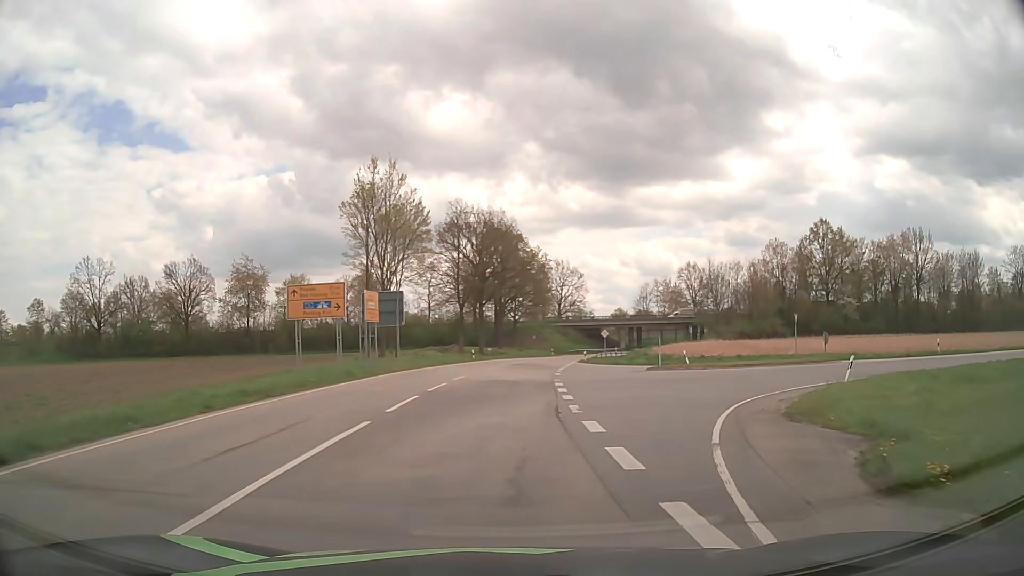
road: tertiary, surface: asphalt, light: Day
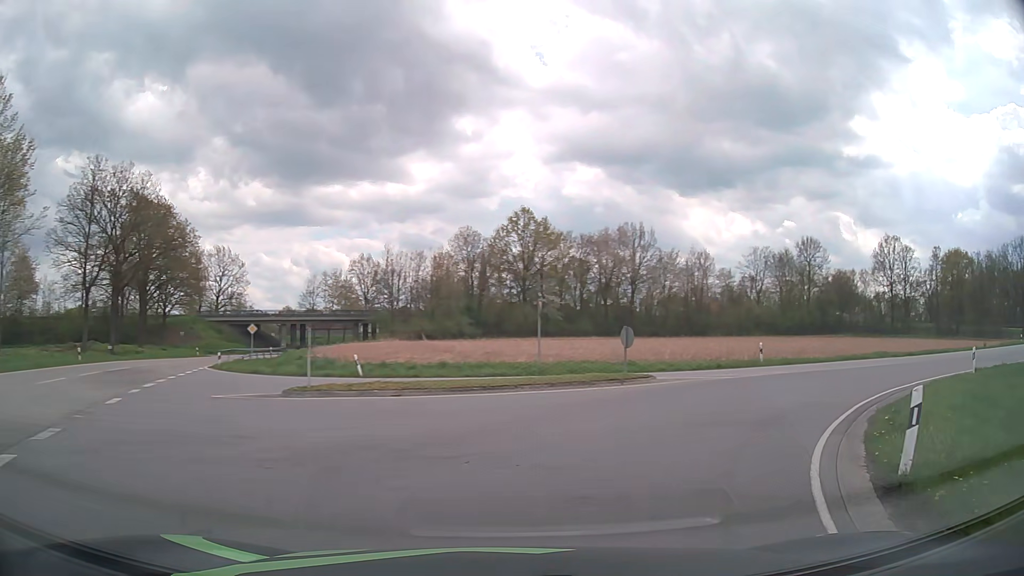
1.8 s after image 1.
(+3.2, +15.7) m; +27°
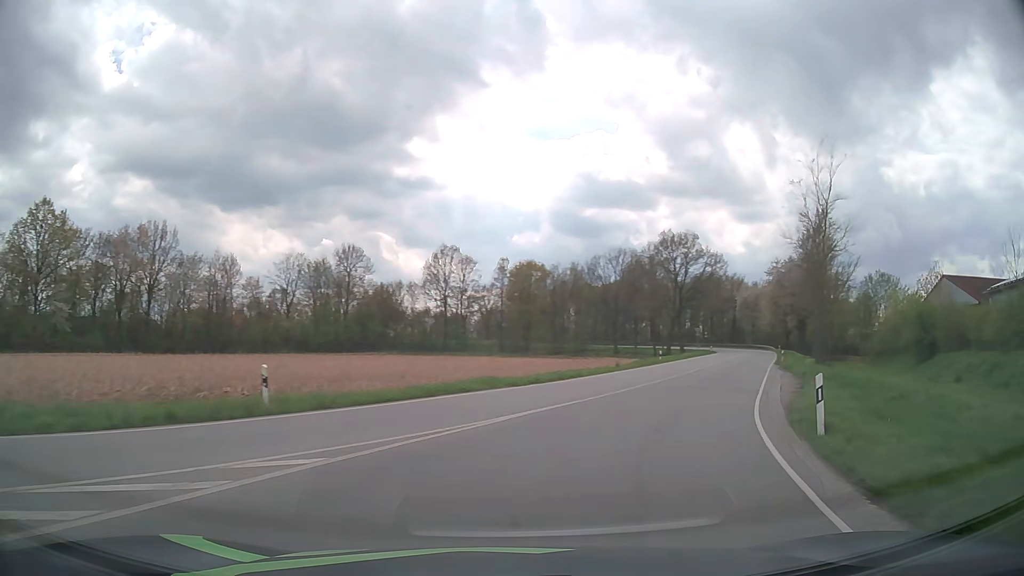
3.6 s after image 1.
(+5.6, +15.4) m; +40°
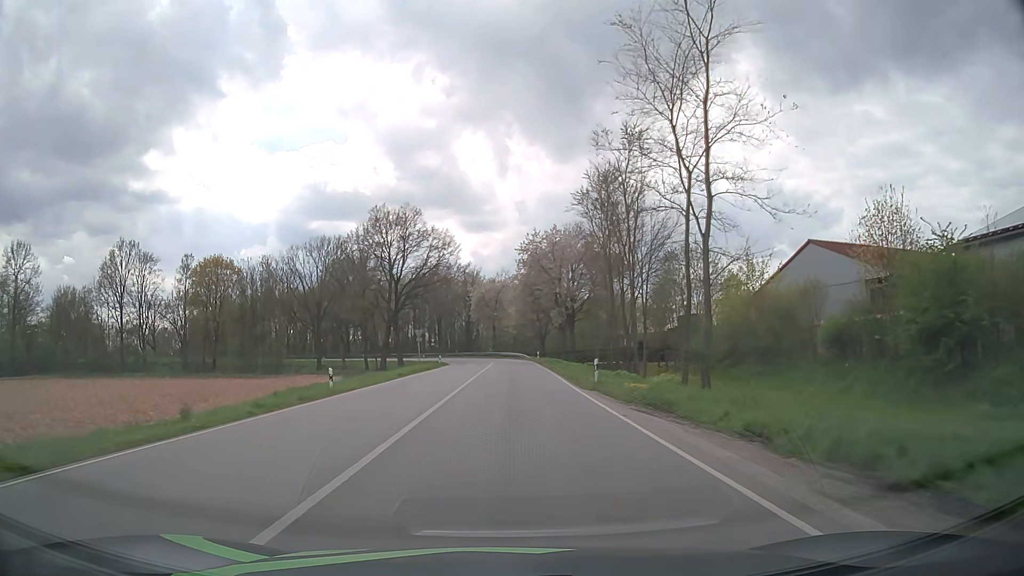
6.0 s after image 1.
(+8.3, +27.5) m; +24°
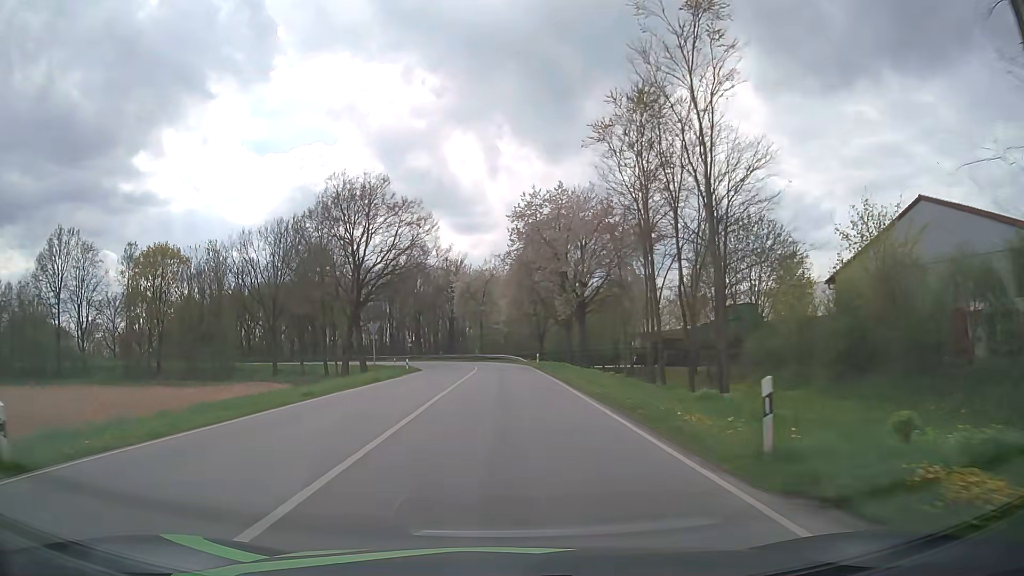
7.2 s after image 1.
(+0.2, +17.7) m; +1°
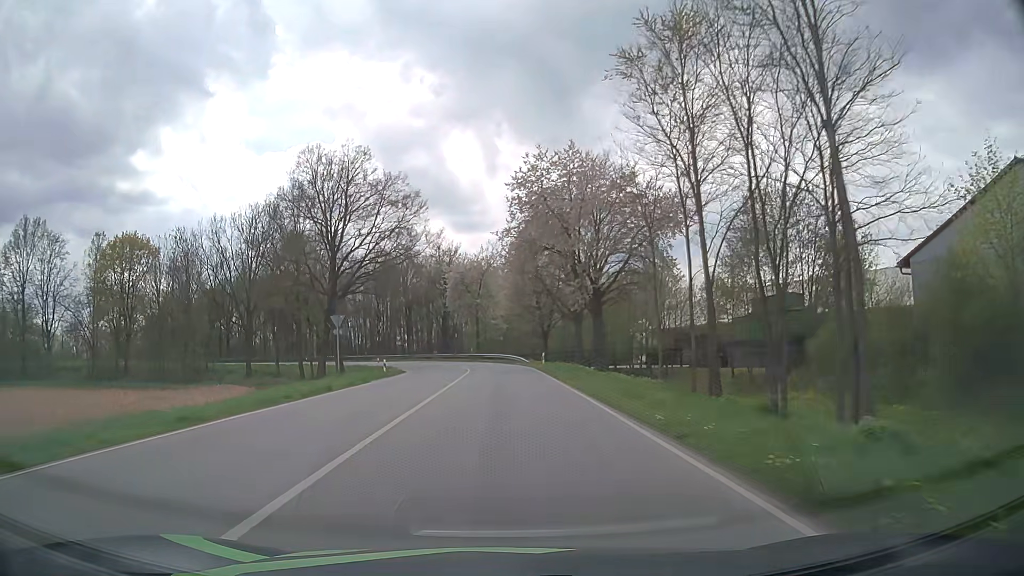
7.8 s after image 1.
(0.0, +9.5) m; 0°
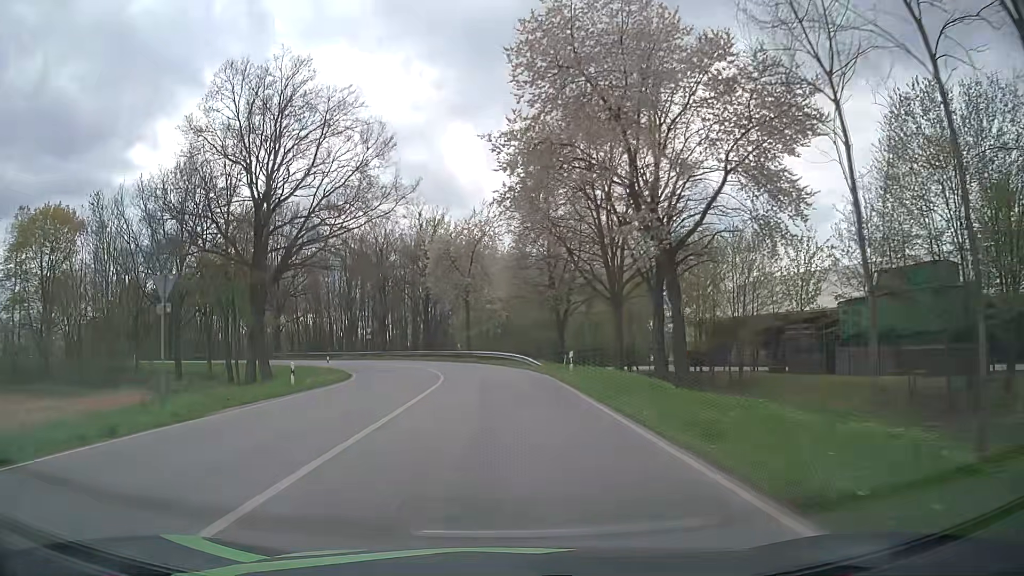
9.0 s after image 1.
(0.0, +18.8) m; 0°
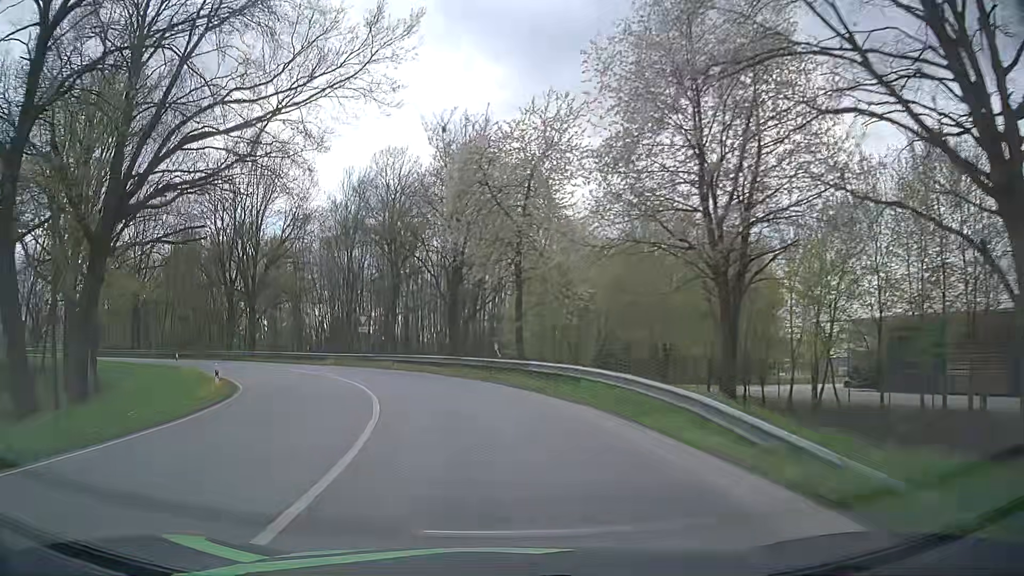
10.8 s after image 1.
(-0.8, +26.2) m; -5°
(0, +10) (-2, +20) (-6, +29) (-10, +38) (-17, +45) (-25, +51) (-34, +56) (-44, +59) (-53, +62) (-63, +65) m
